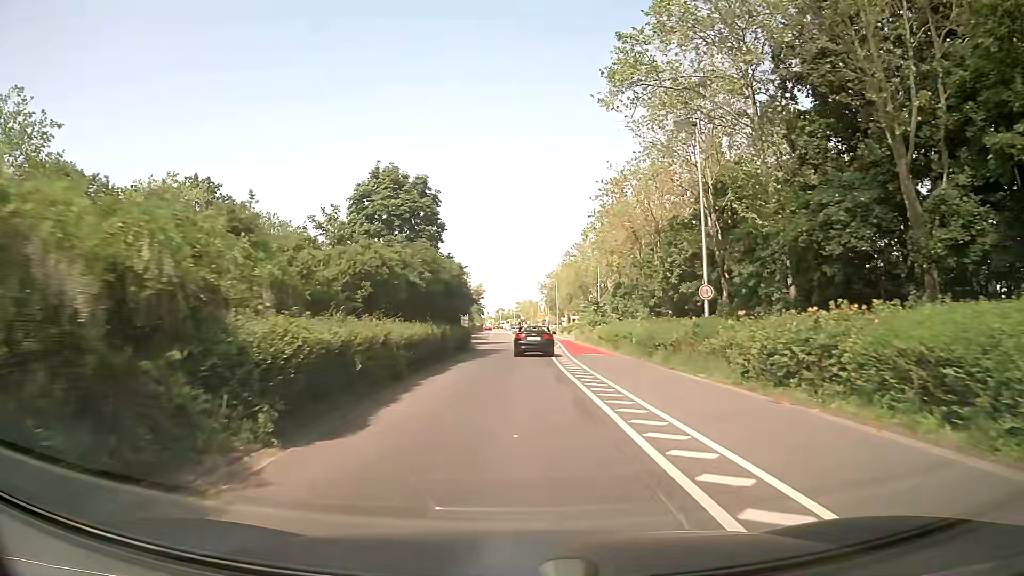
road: secondary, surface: asphalt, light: Day
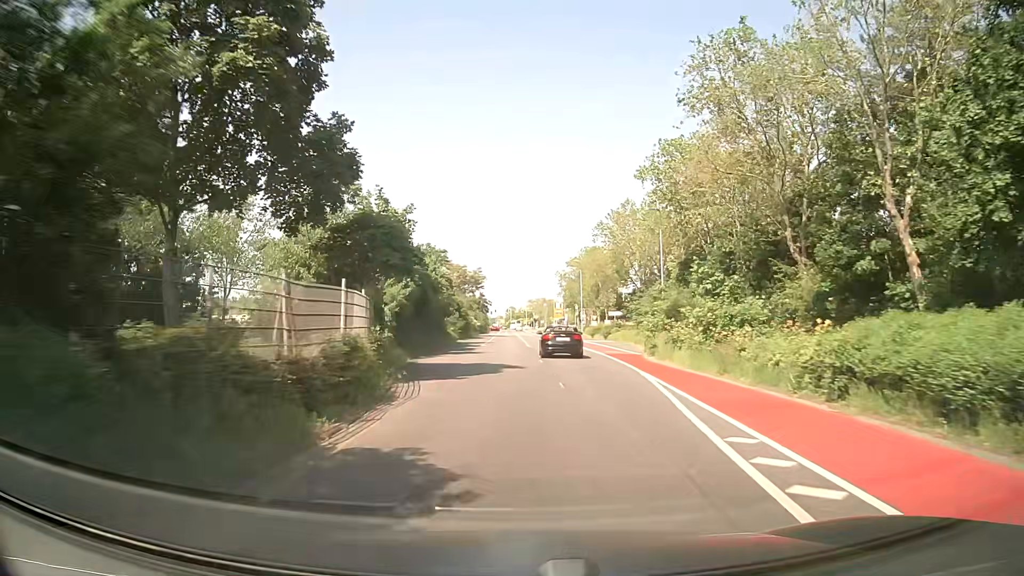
(0.0, +32.0) m; -1°
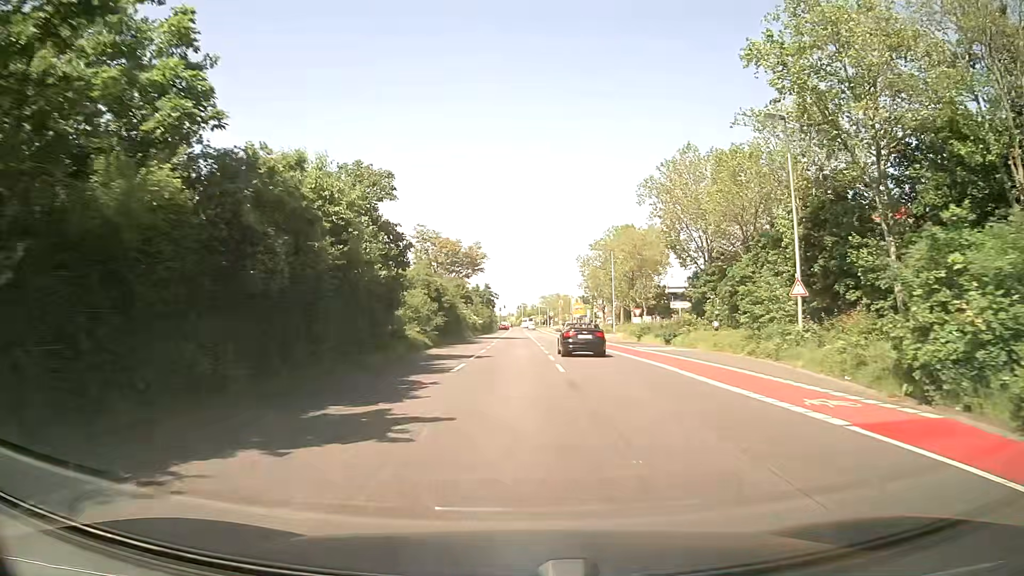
(-0.2, +24.3) m; -1°
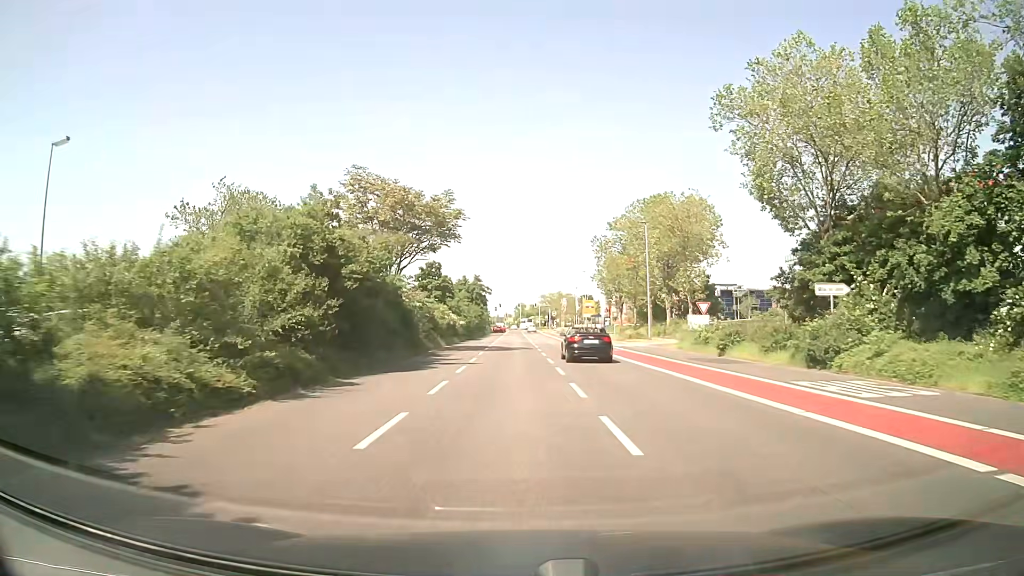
(+0.1, +23.5) m; 0°
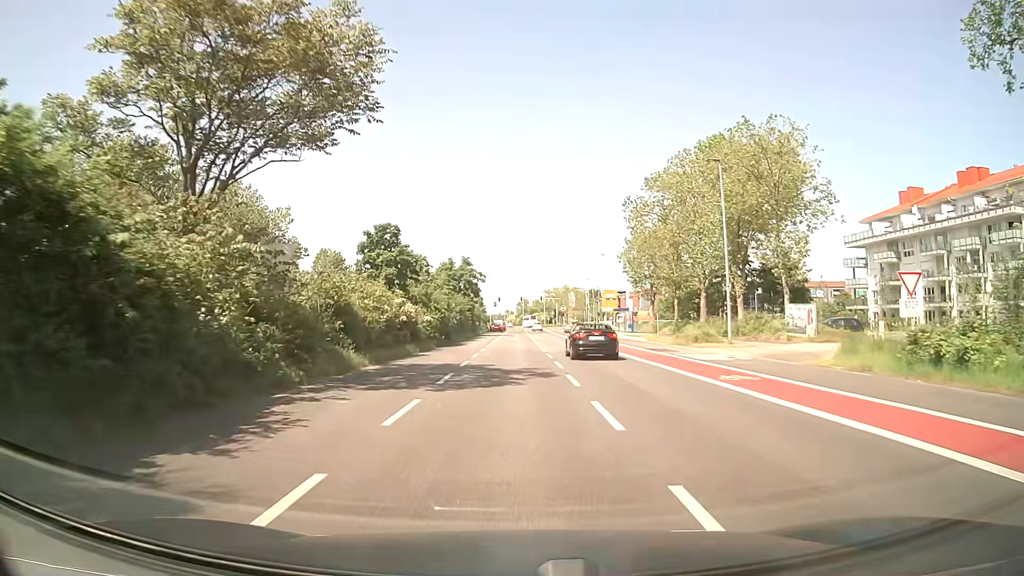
(0.0, +22.5) m; 0°
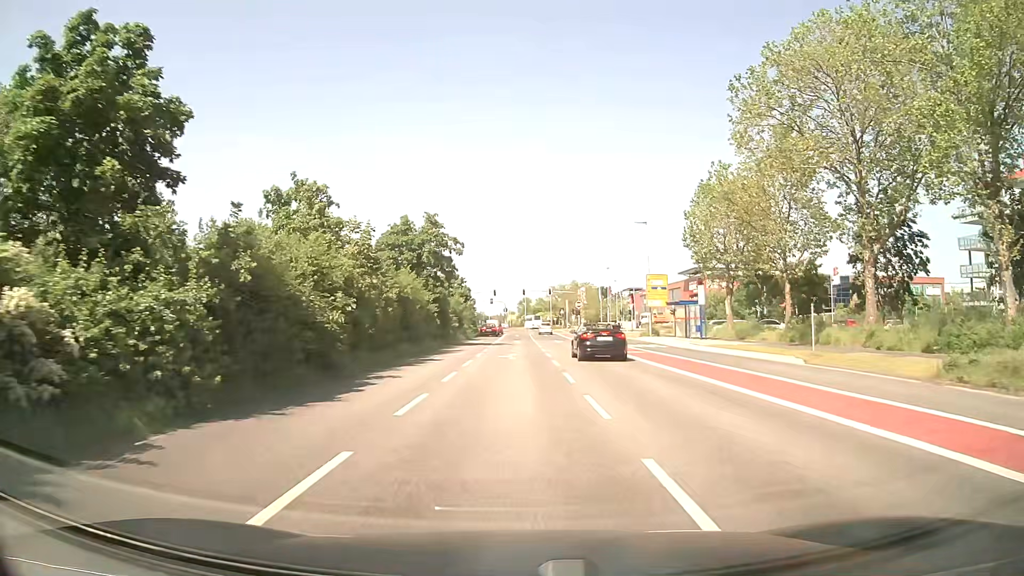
(-0.1, +28.9) m; -1°
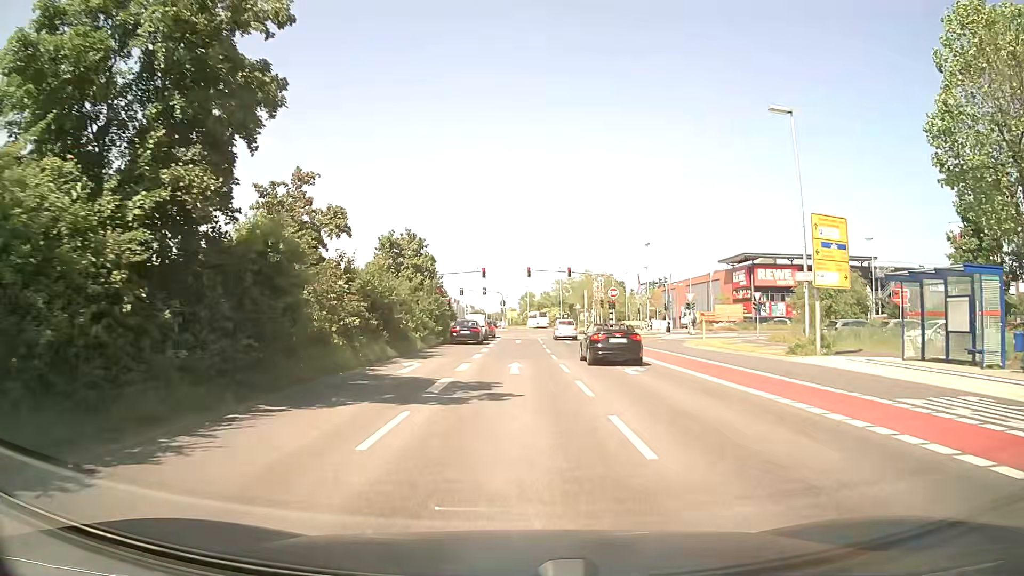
(0.0, +32.7) m; 0°
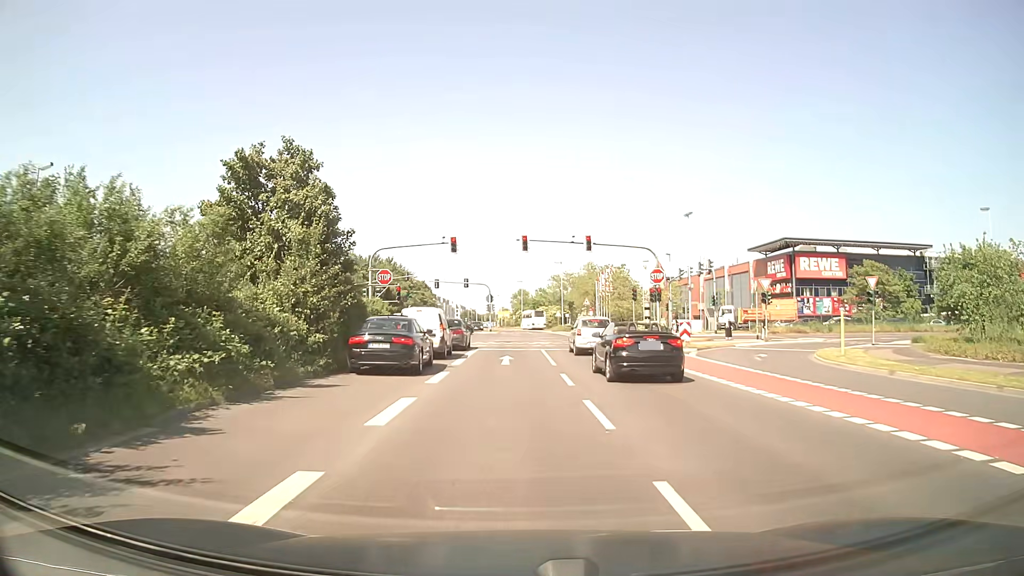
(+0.1, +21.9) m; +1°
